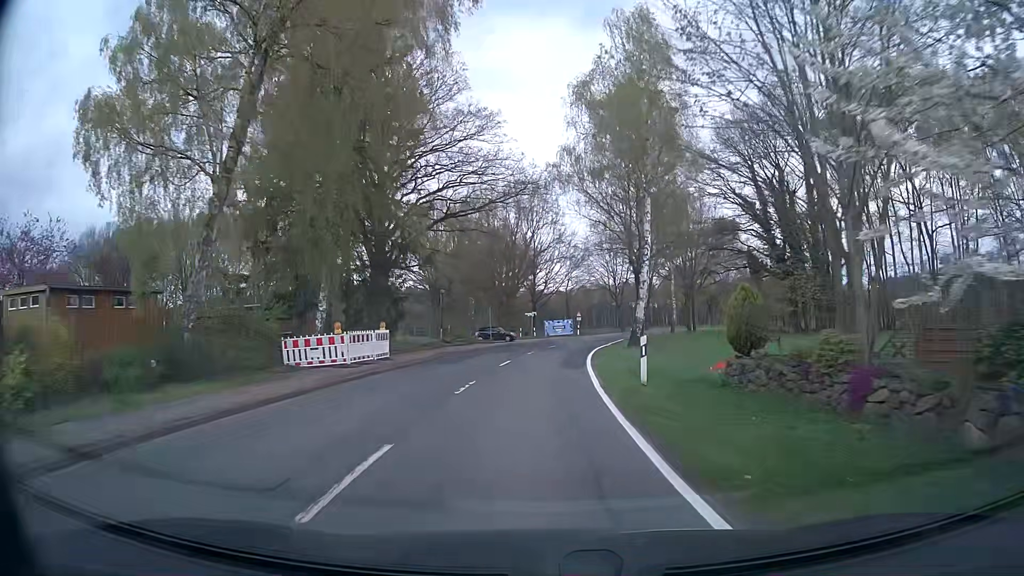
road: secondary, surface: asphalt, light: Day
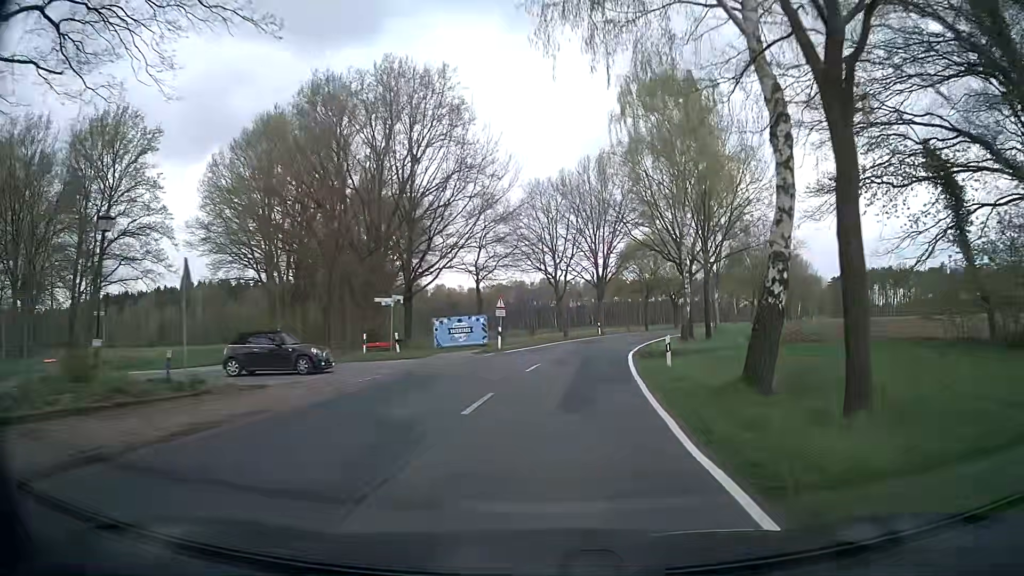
(+1.5, +39.2) m; +7°
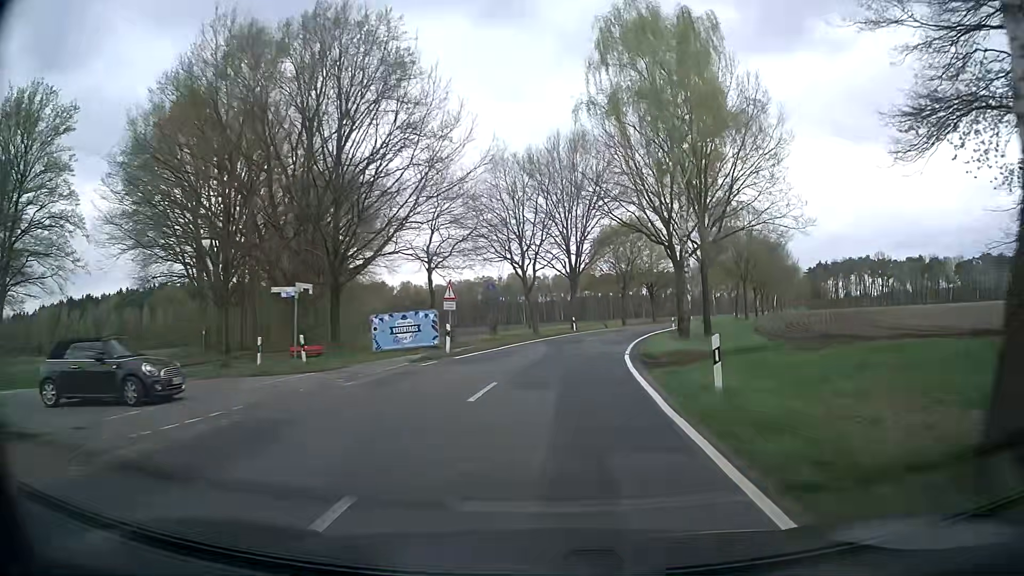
(+0.2, +8.2) m; +2°
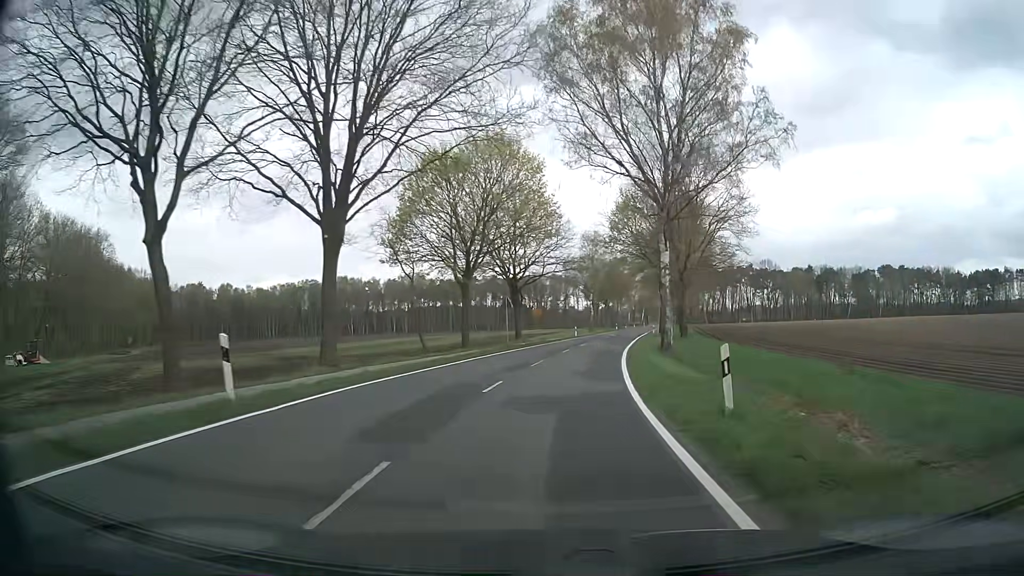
(+5.1, +42.7) m; +14°
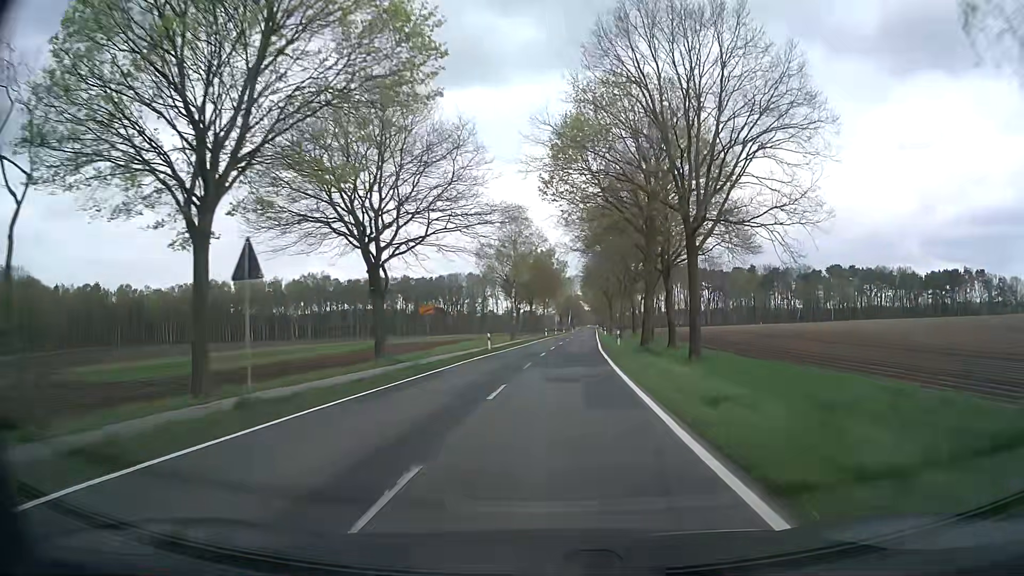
(+1.7, +27.1) m; +7°
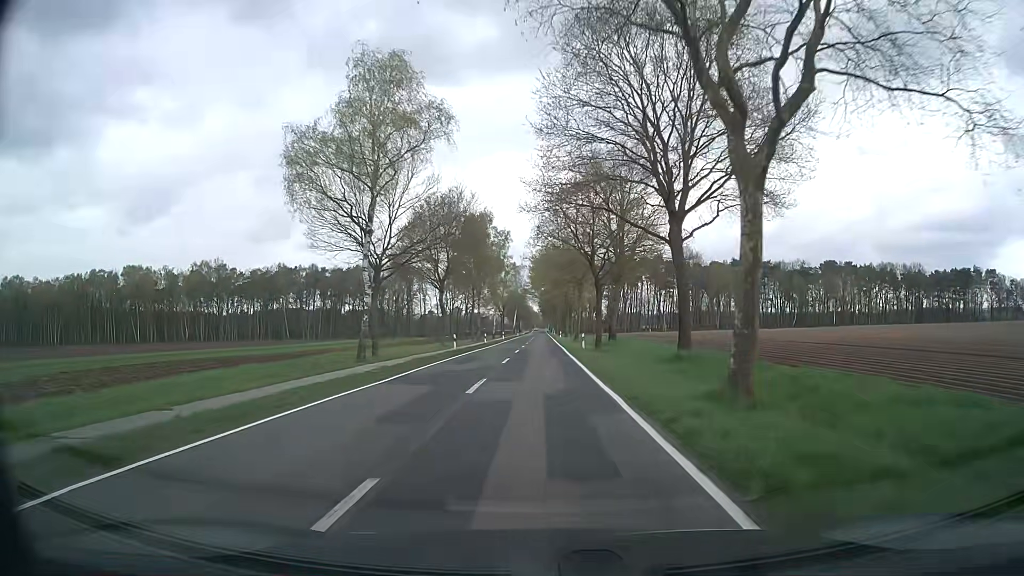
(+2.8, +48.9) m; +4°
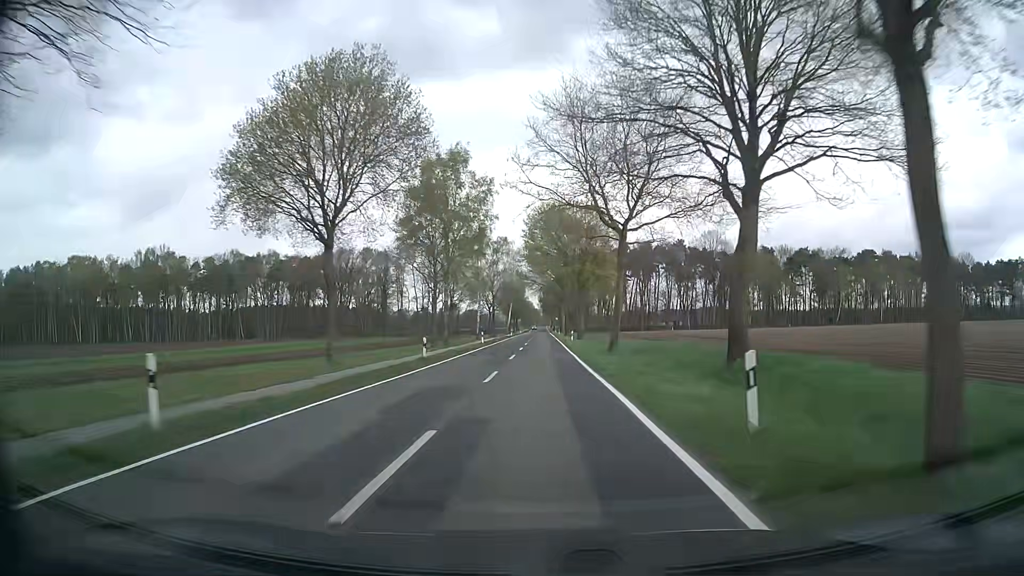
(+0.2, +33.6) m; 0°
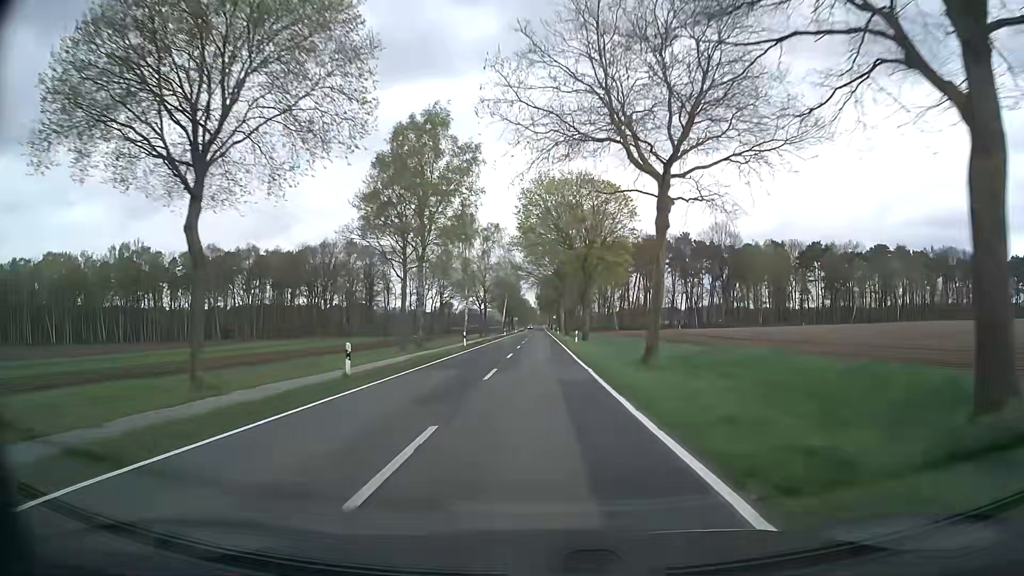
(0.0, +11.8) m; 0°
(0, +10) (0, +20) (0, +30) (0, +40) (0, +50) (0, +60) (0, +70) (0, +80) (0, +90) (0, +100) m
